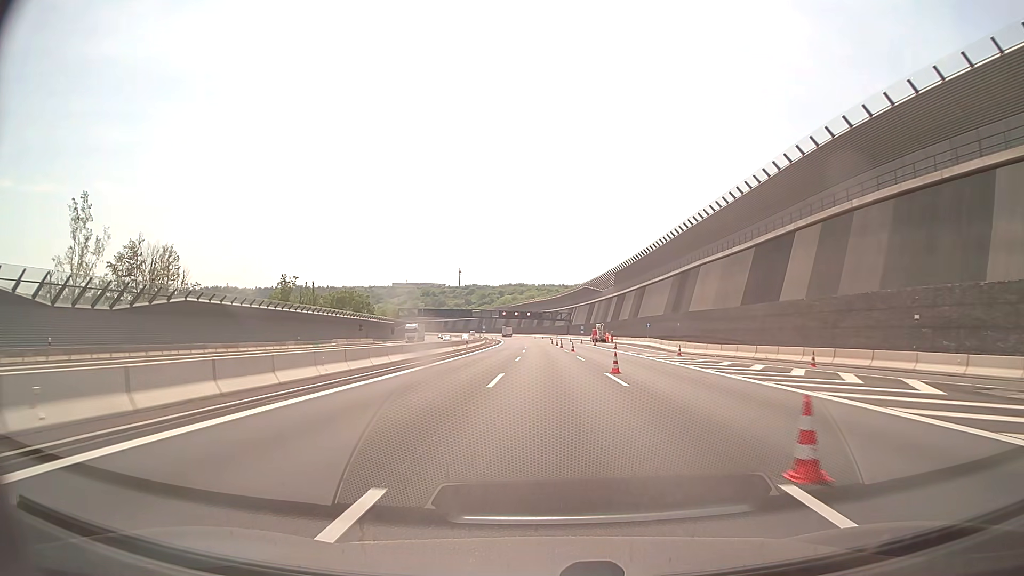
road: motorway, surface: asphalt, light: Day
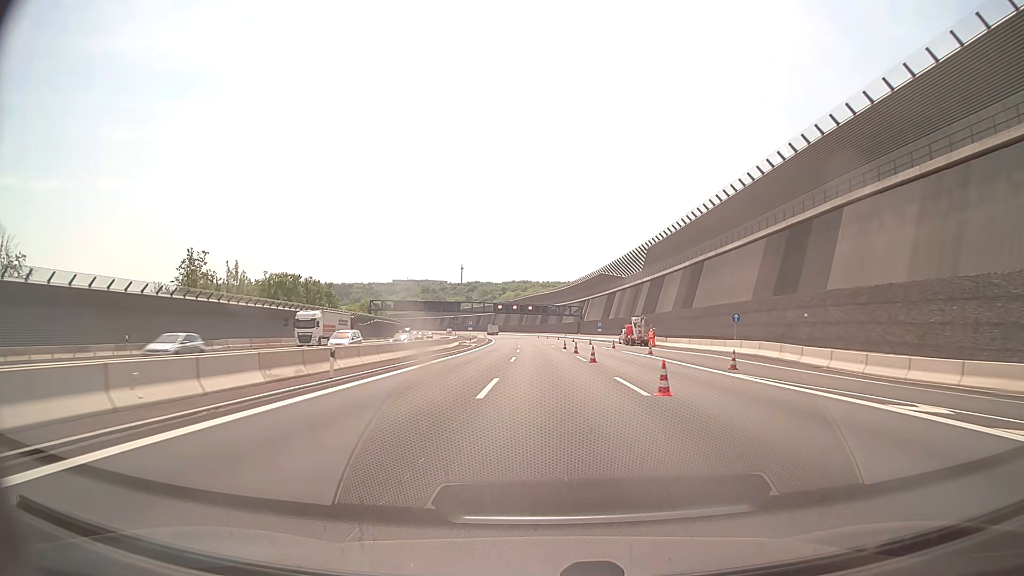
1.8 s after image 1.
(-0.1, +39.2) m; 0°
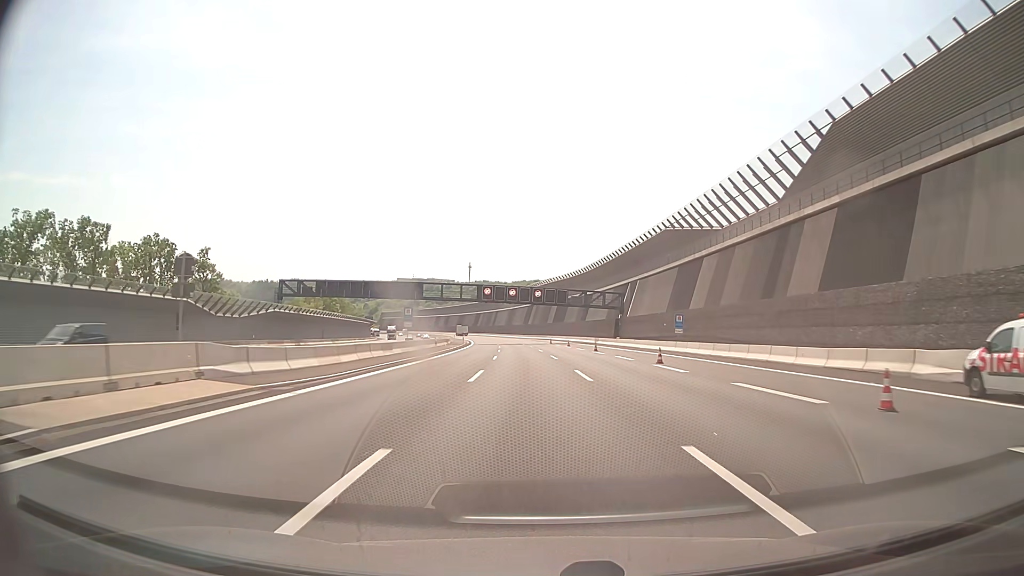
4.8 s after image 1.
(-0.7, +66.1) m; -1°
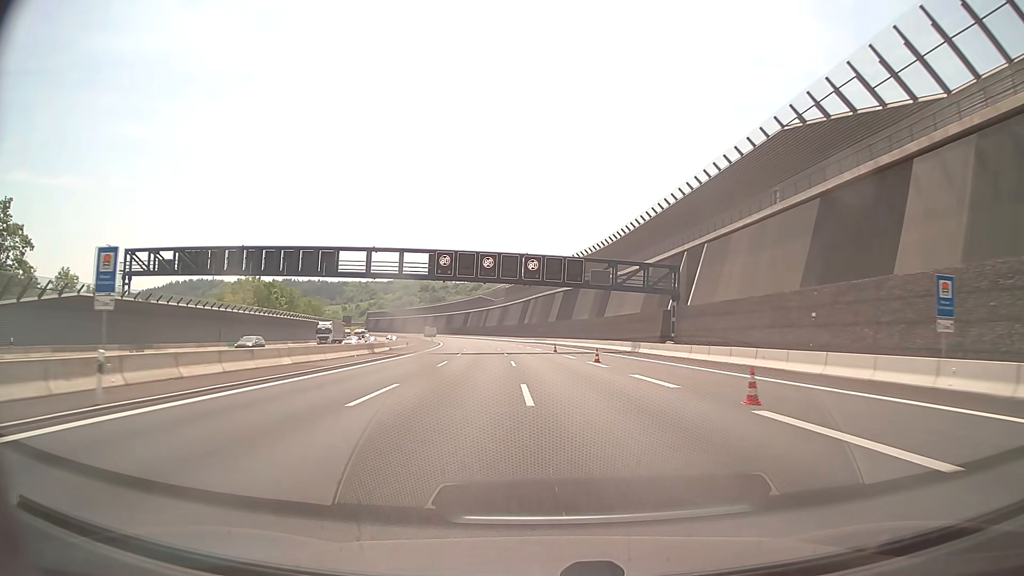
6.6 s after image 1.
(+0.5, +43.0) m; +1°
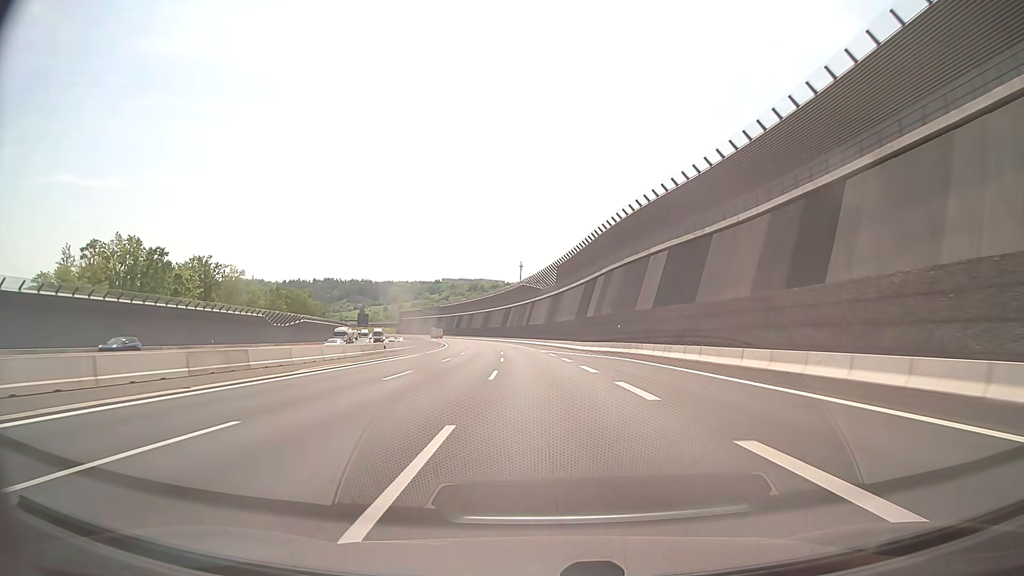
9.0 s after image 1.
(-2.7, +63.2) m; -5°
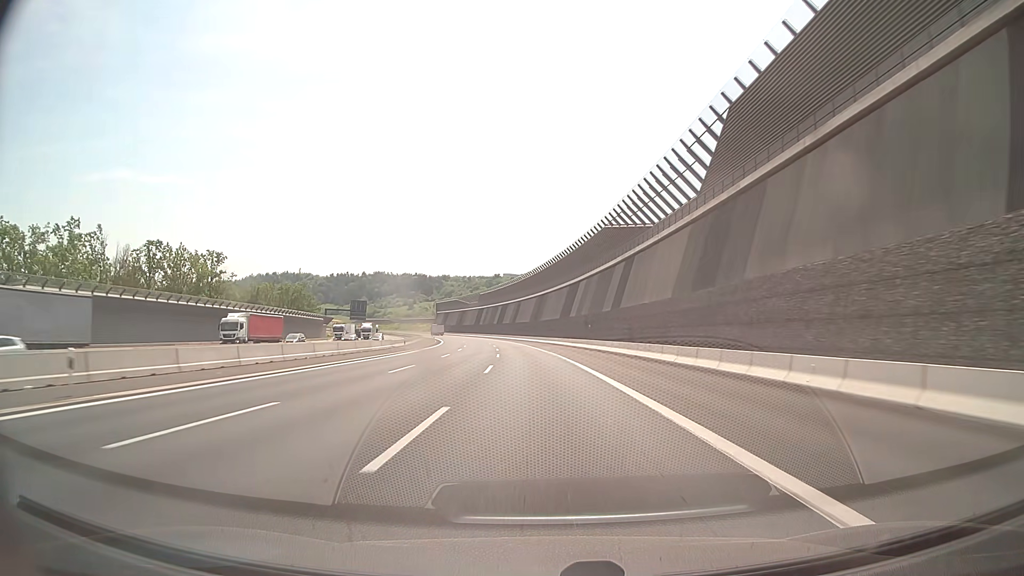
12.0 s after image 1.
(-4.7, +87.9) m; -6°
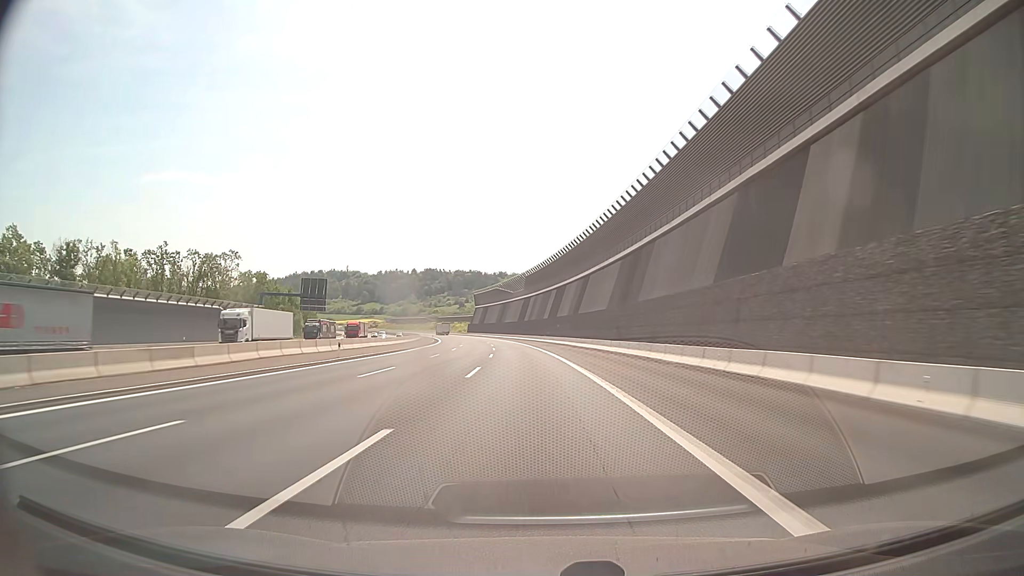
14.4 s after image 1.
(-3.2, +75.4) m; -5°
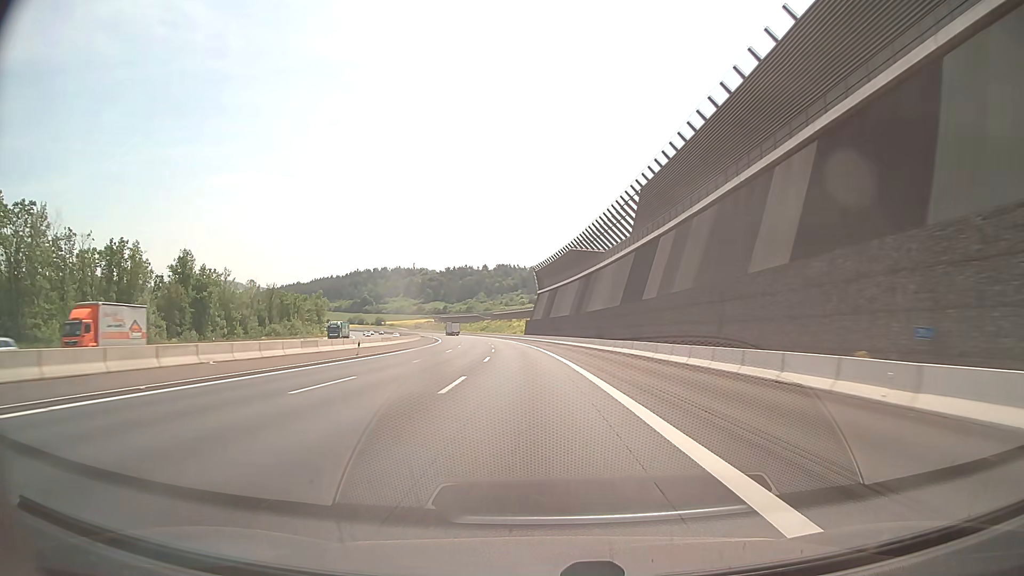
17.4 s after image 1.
(-5.4, +95.6) m; -7°
(0, +10) (0, +20) (-1, +30) (-1, +40) (-2, +50) (-2, +60) (-3, +70) (-4, +80) (-5, +90) (-6, +100) m
